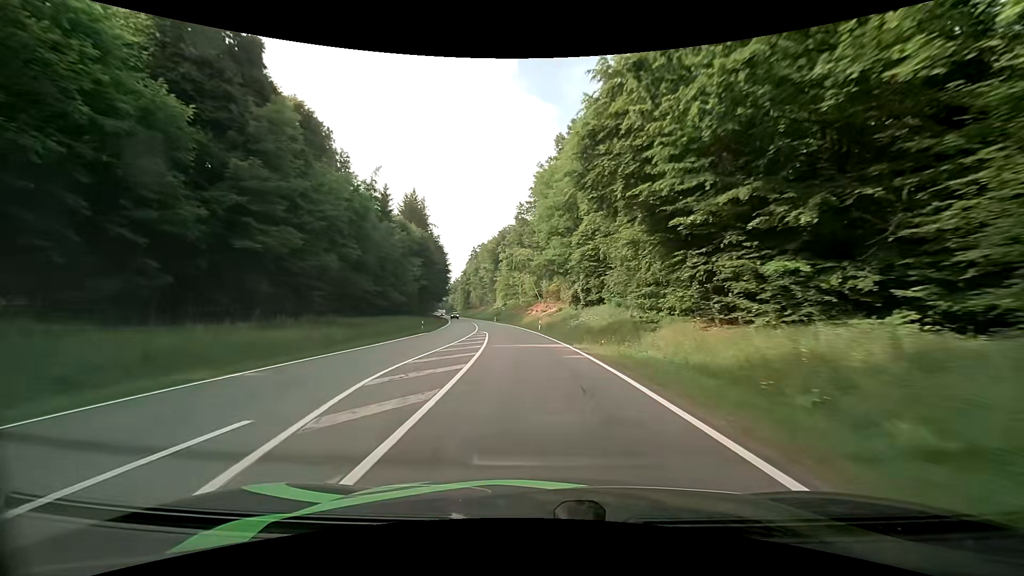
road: secondary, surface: asphalt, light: Day
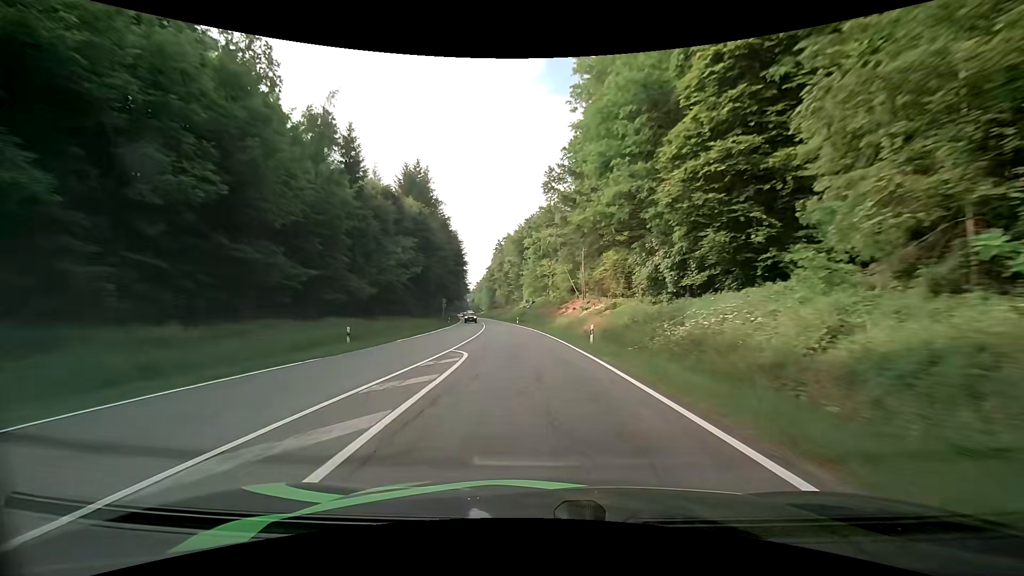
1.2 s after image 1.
(-0.7, +25.4) m; -3°
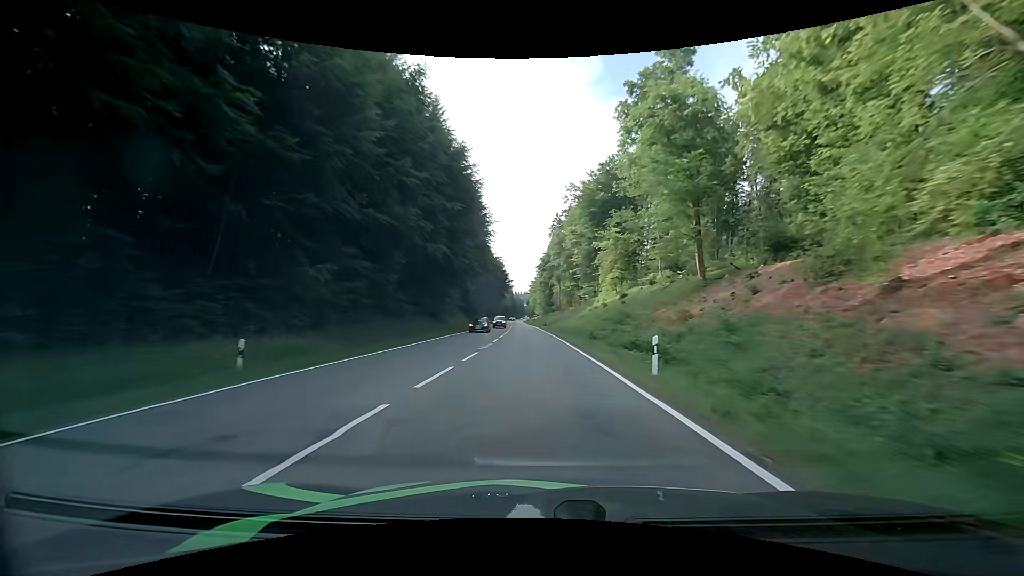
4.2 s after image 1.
(-4.6, +65.4) m; -7°
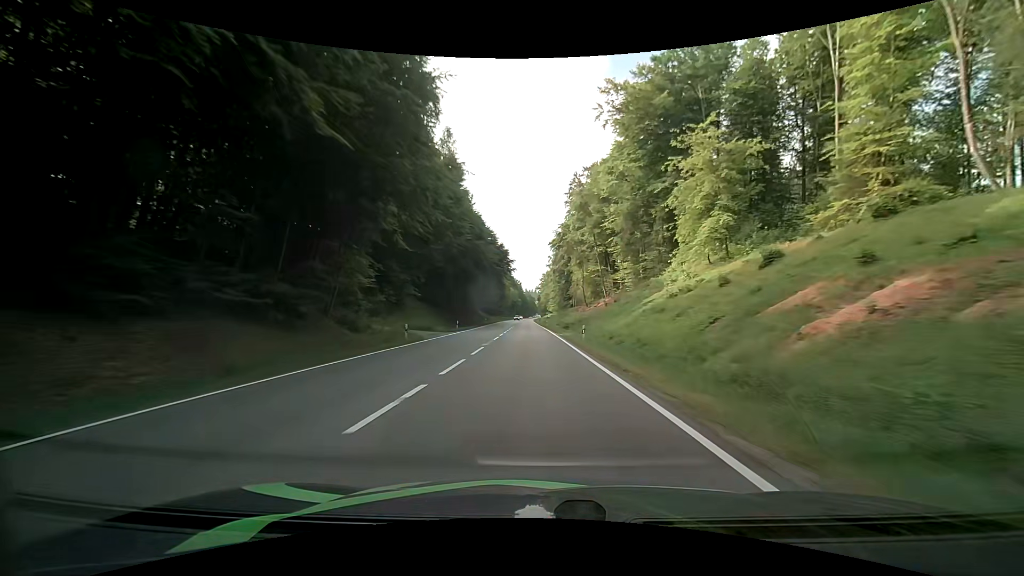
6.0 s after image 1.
(-0.4, +41.3) m; -1°
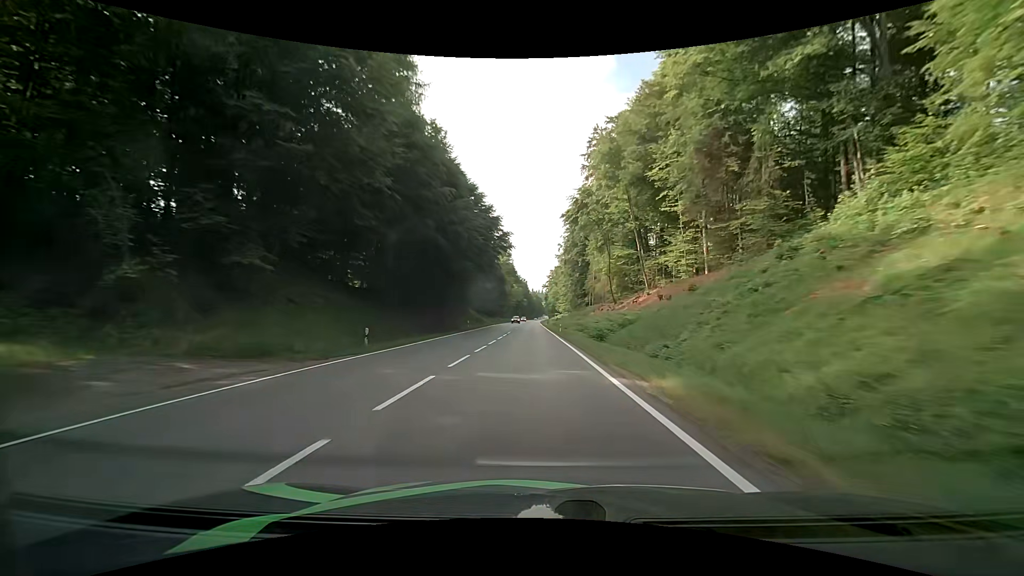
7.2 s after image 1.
(-0.3, +28.4) m; -1°
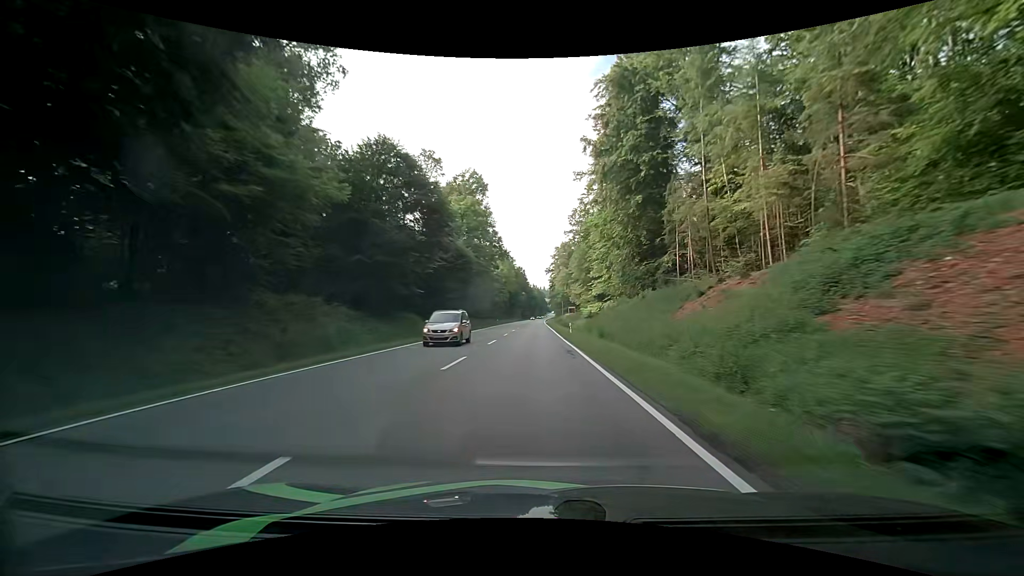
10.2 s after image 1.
(-0.4, +74.0) m; 0°
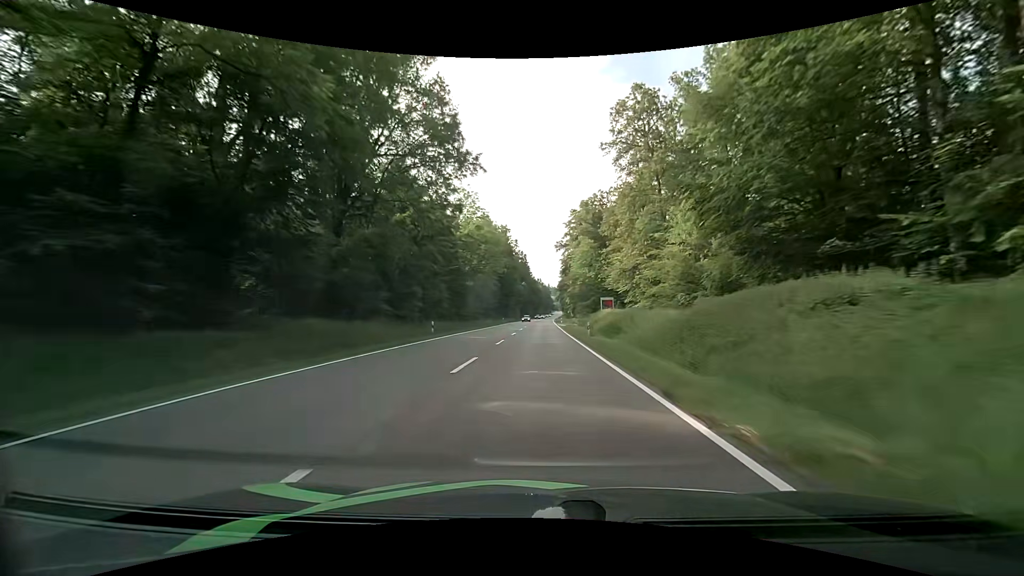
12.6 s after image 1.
(-0.5, +60.5) m; 0°
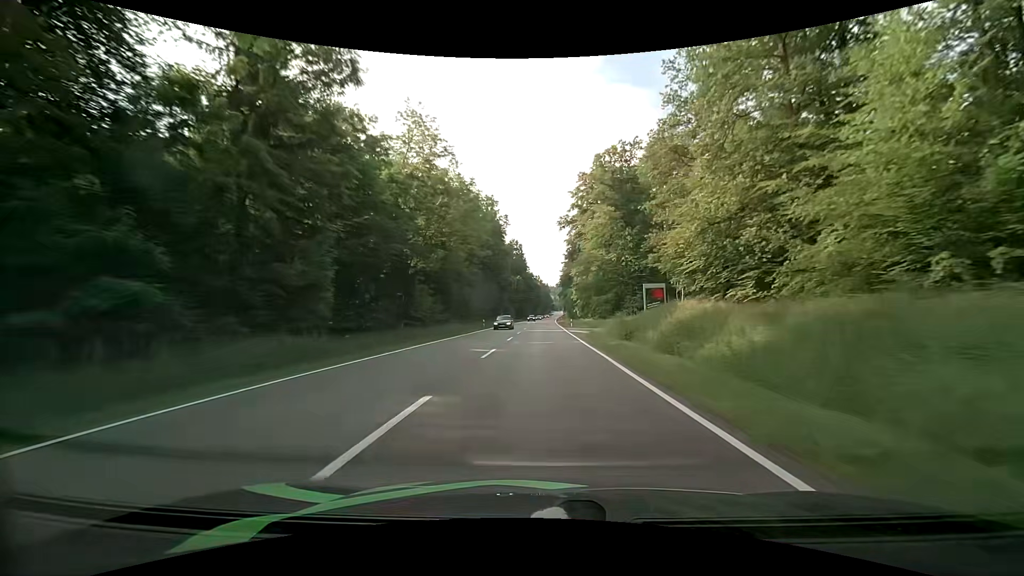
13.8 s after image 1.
(0.0, +29.9) m; 0°
(0, +10) (0, +20) (0, +30) (0, +40) (0, +50) (0, +60) (+1, +70) (+1, +80) (+1, +90) (+1, +100) m
